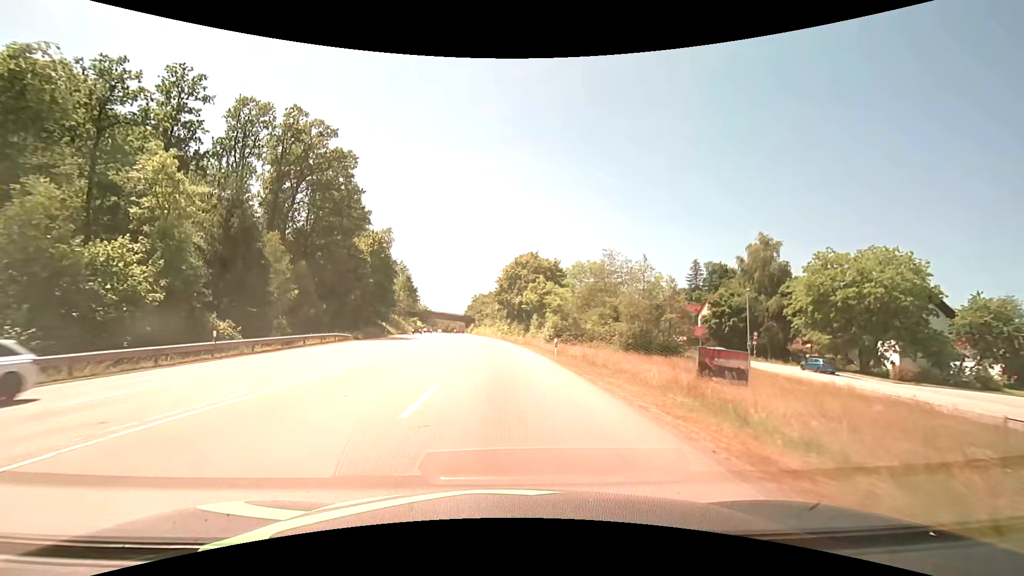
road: secondary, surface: asphalt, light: Day
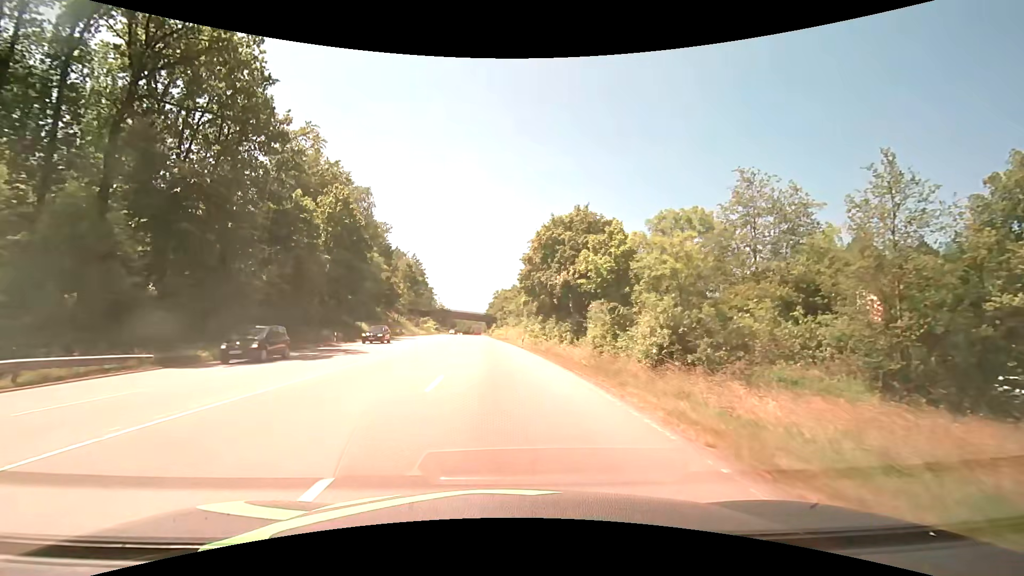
(-0.7, +31.2) m; -3°
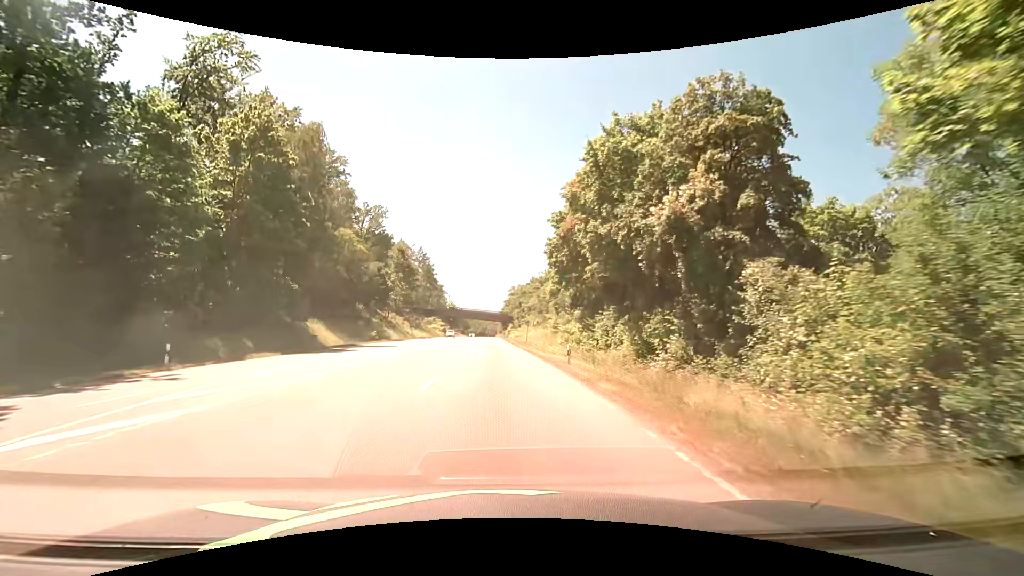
(-0.4, +23.5) m; -2°
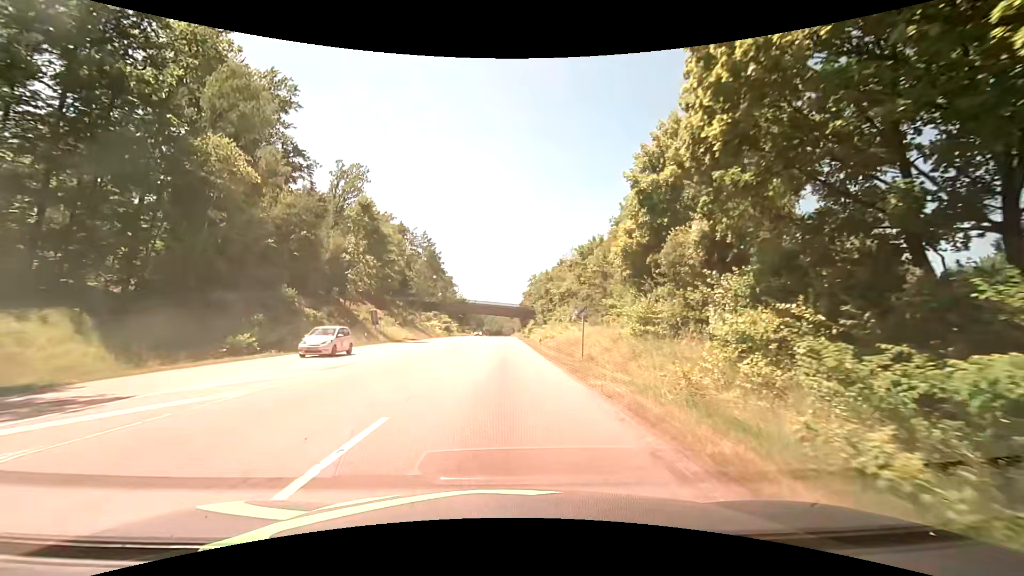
(-0.5, +31.3) m; -2°
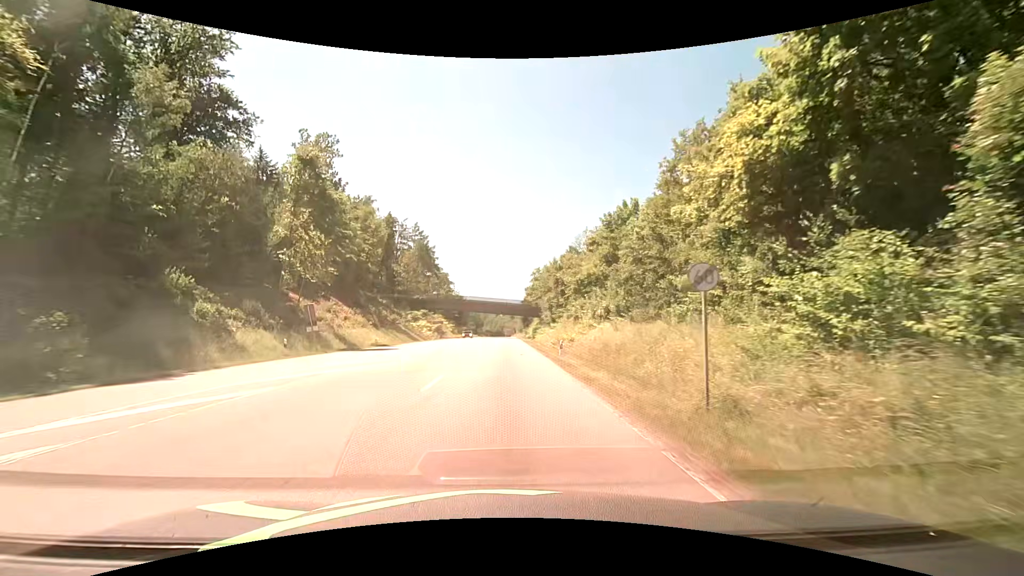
(+0.2, +15.9) m; +1°
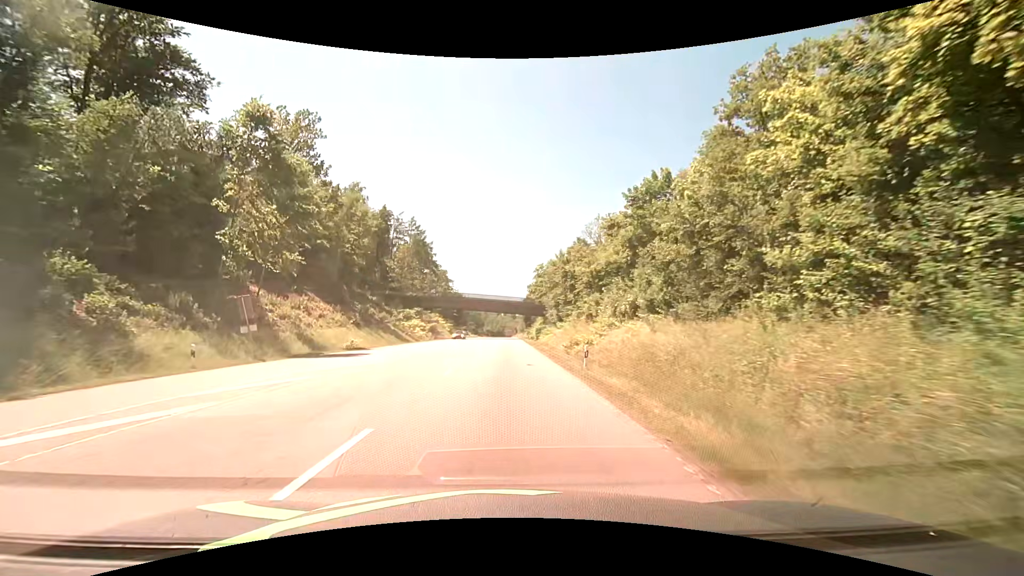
(-0.1, +8.2) m; -1°
